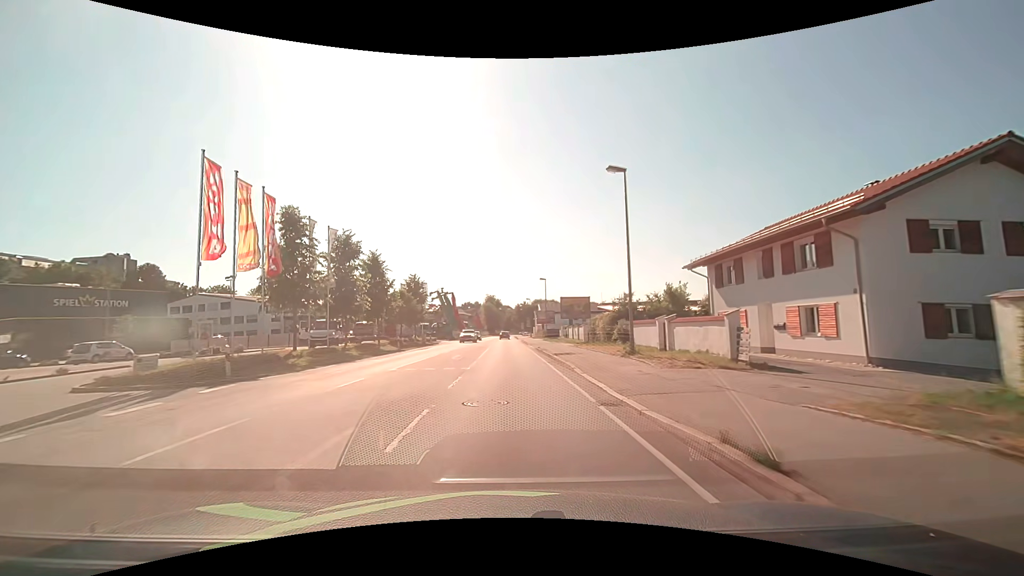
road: primary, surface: asphalt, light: Day
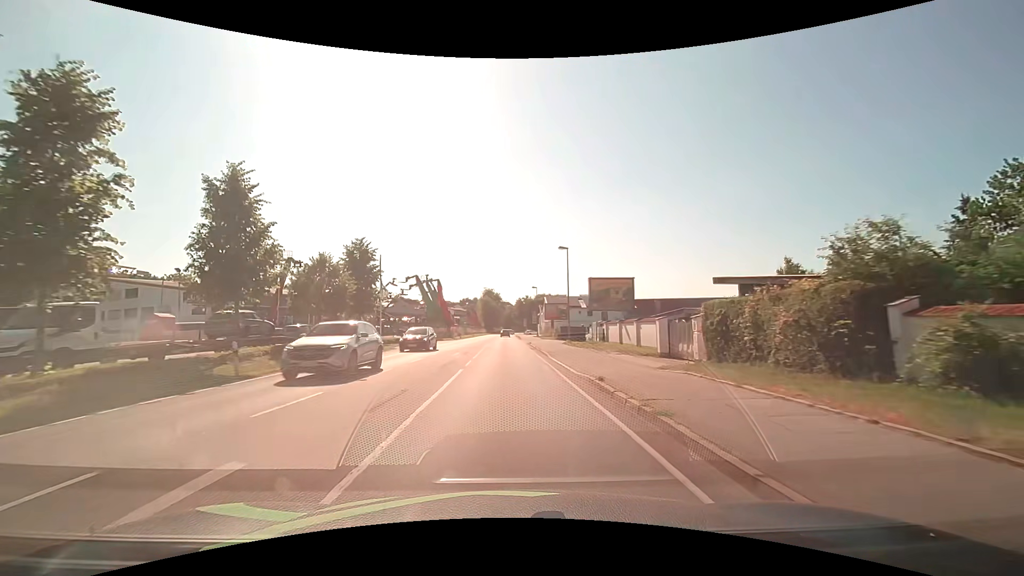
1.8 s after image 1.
(0.0, +23.1) m; 0°
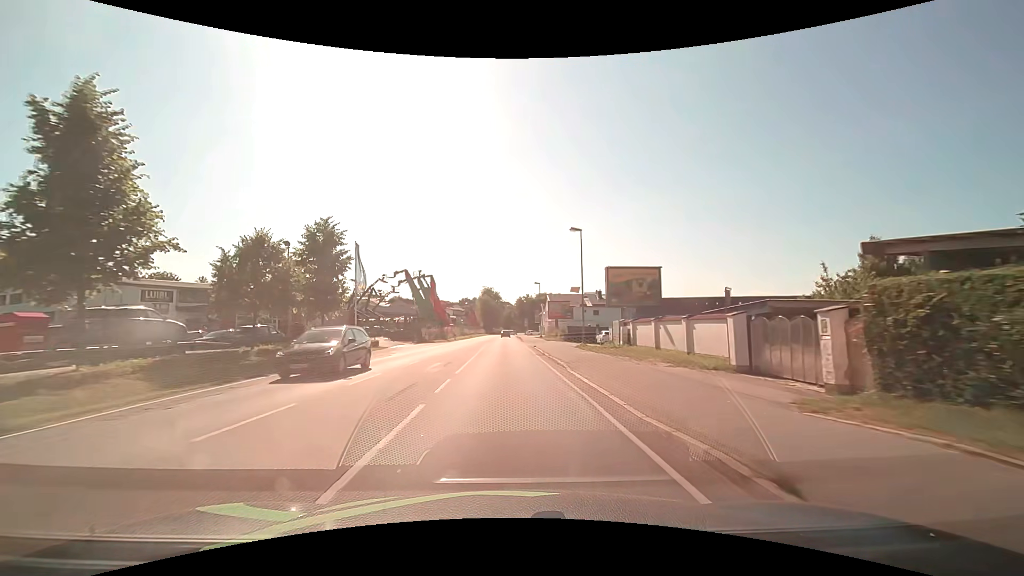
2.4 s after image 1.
(+0.1, +7.7) m; +1°
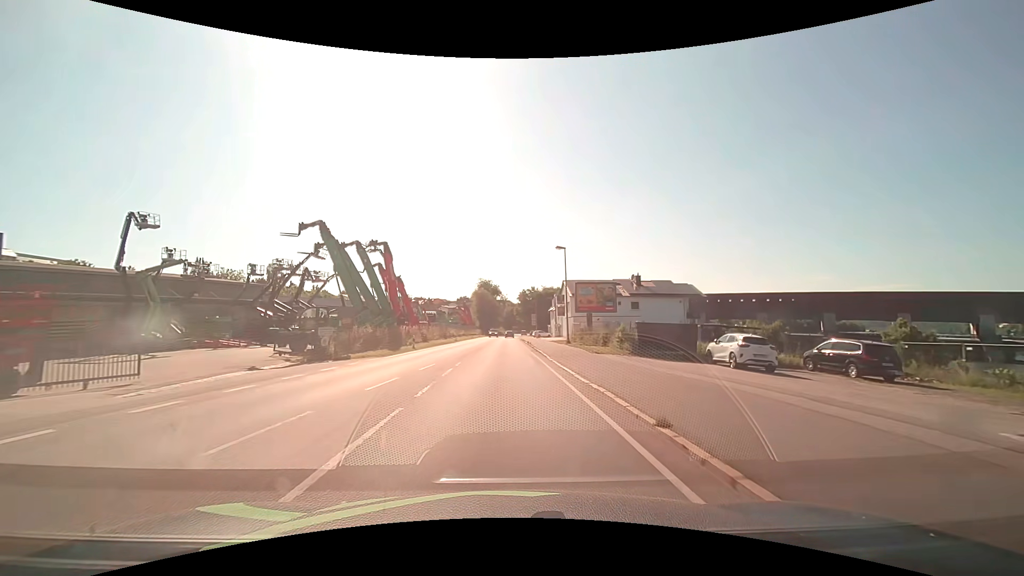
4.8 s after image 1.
(-0.1, +30.7) m; 0°
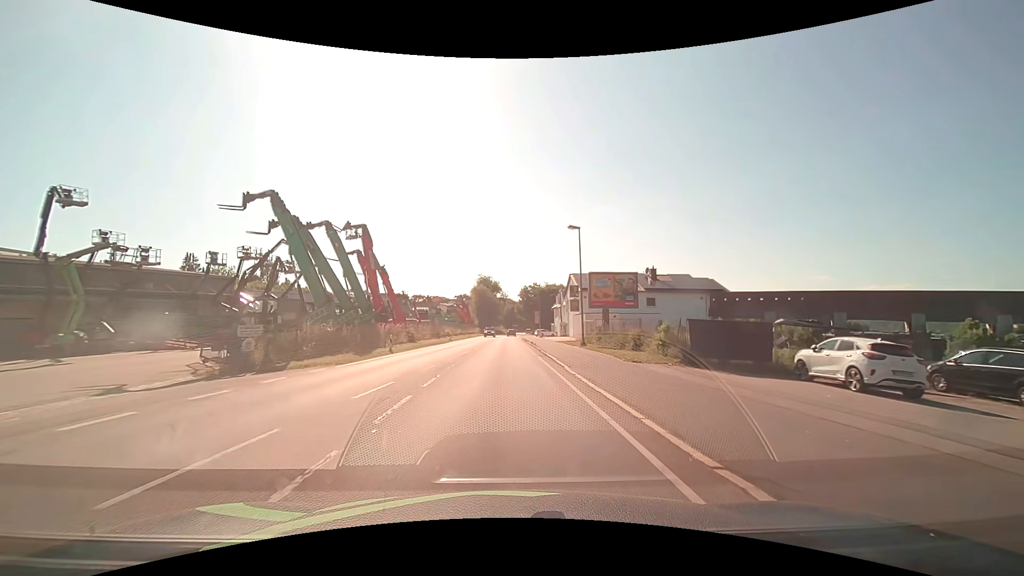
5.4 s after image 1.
(0.0, +7.6) m; 0°
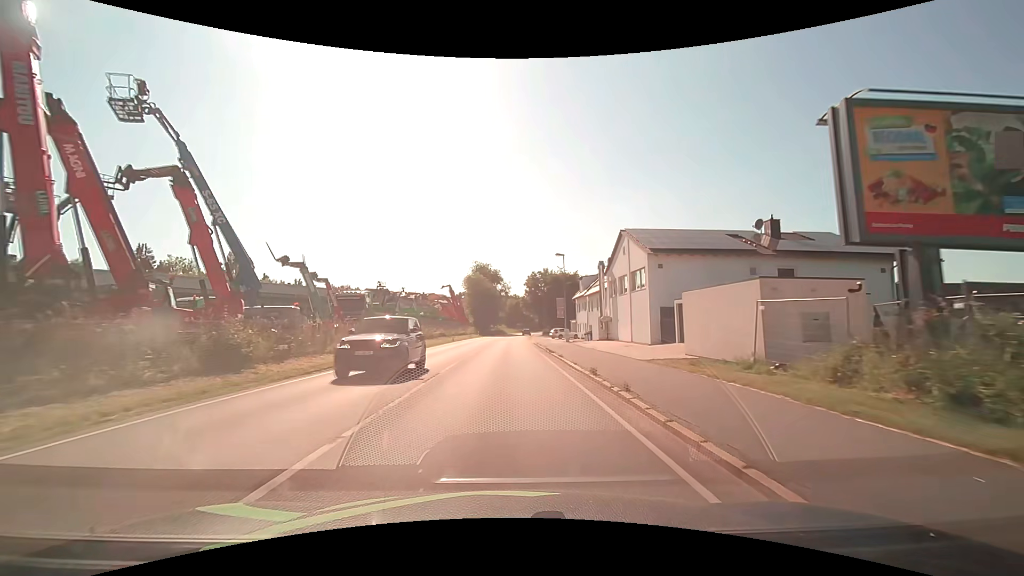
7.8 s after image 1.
(-0.2, +30.6) m; -1°
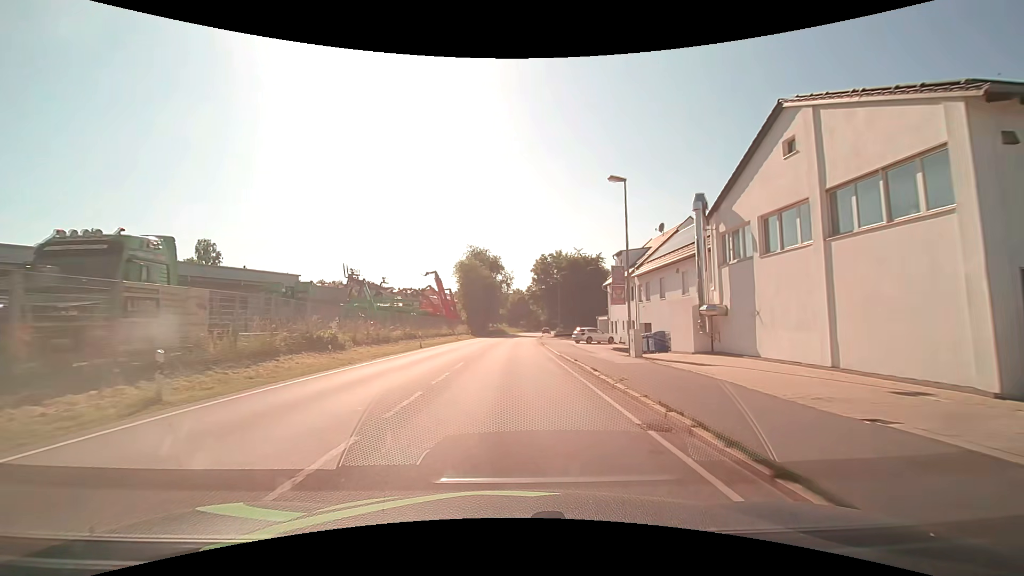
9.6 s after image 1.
(+0.1, +22.9) m; 0°
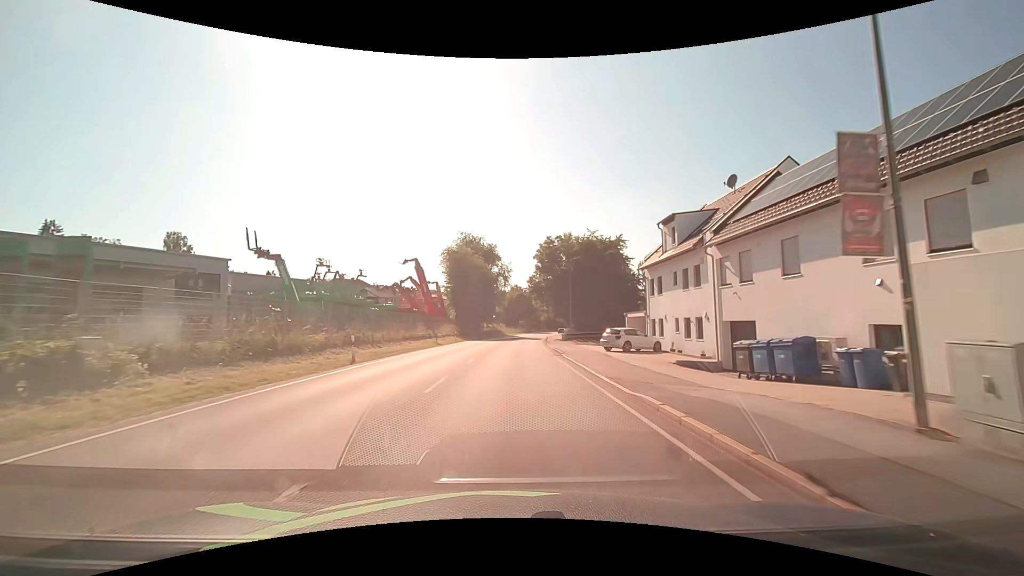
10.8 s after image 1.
(0.0, +15.3) m; +1°
(0, +10) (0, +20) (0, +30) (+1, +40) (+1, +50) (+2, +60) (+3, +70) (+4, +80) (+5, +90) (+6, +100) m
